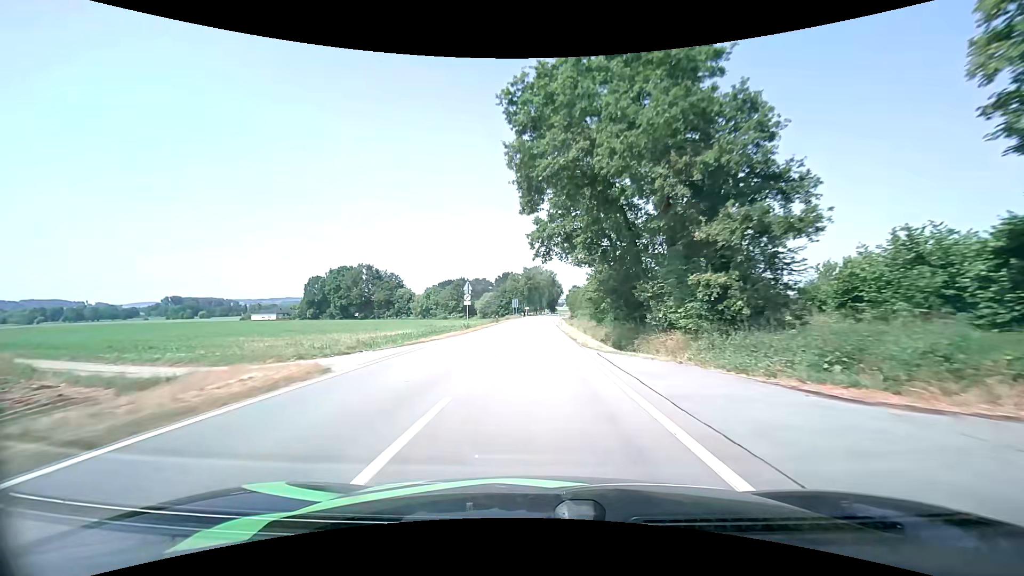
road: tertiary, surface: asphalt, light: Day
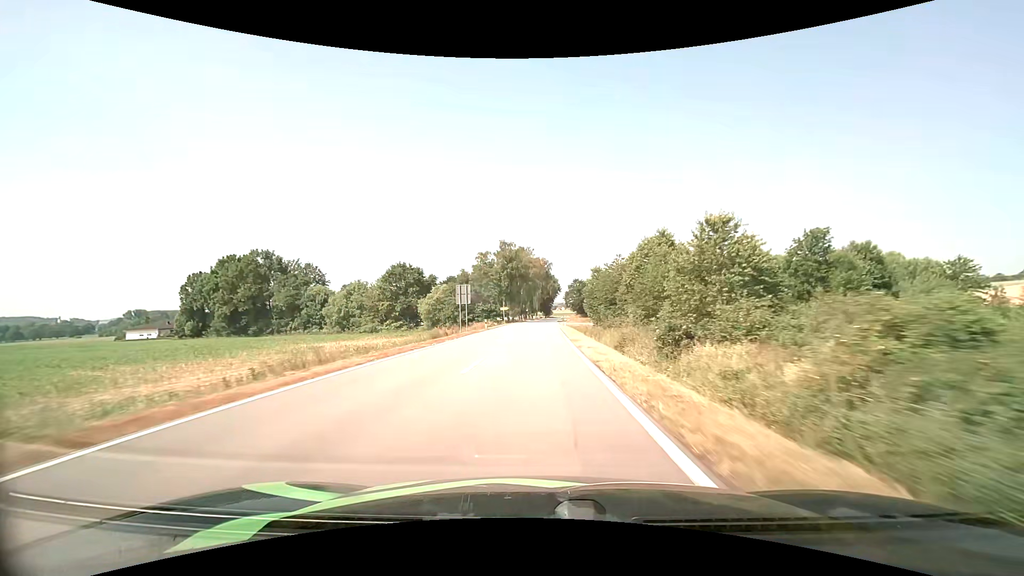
(+0.7, +66.8) m; +1°
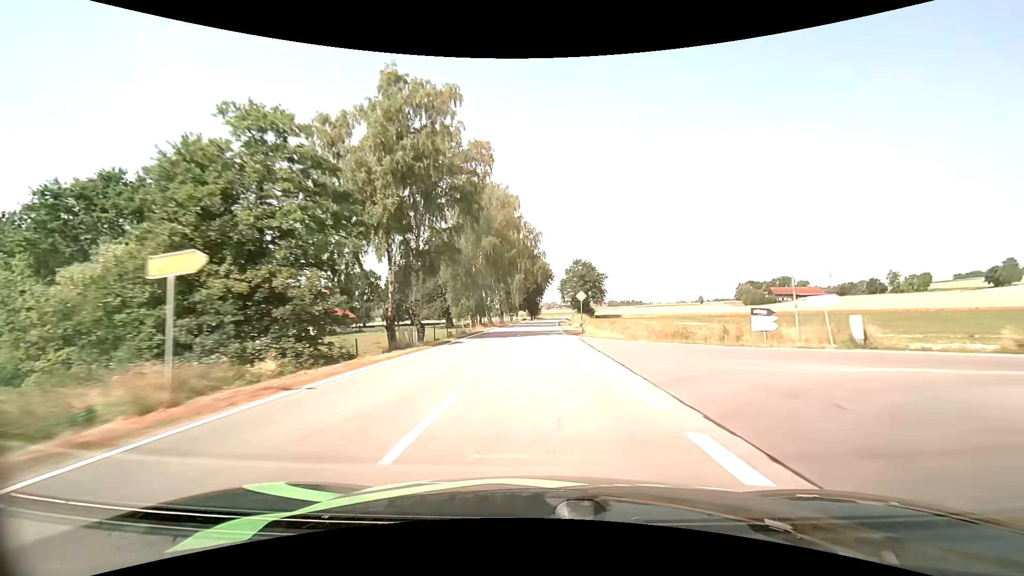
(+0.7, +68.8) m; +2°
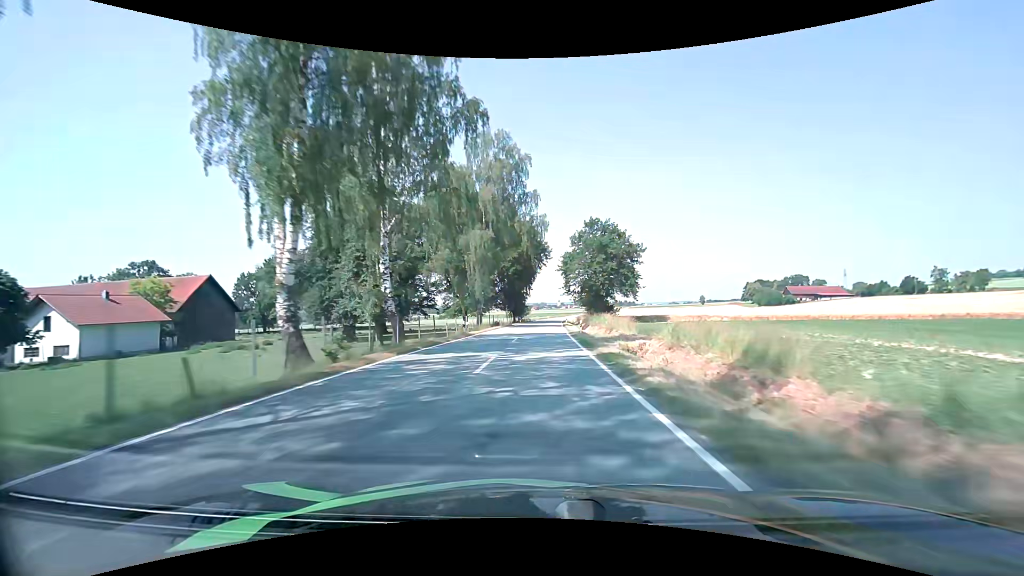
(+0.7, +55.7) m; +1°
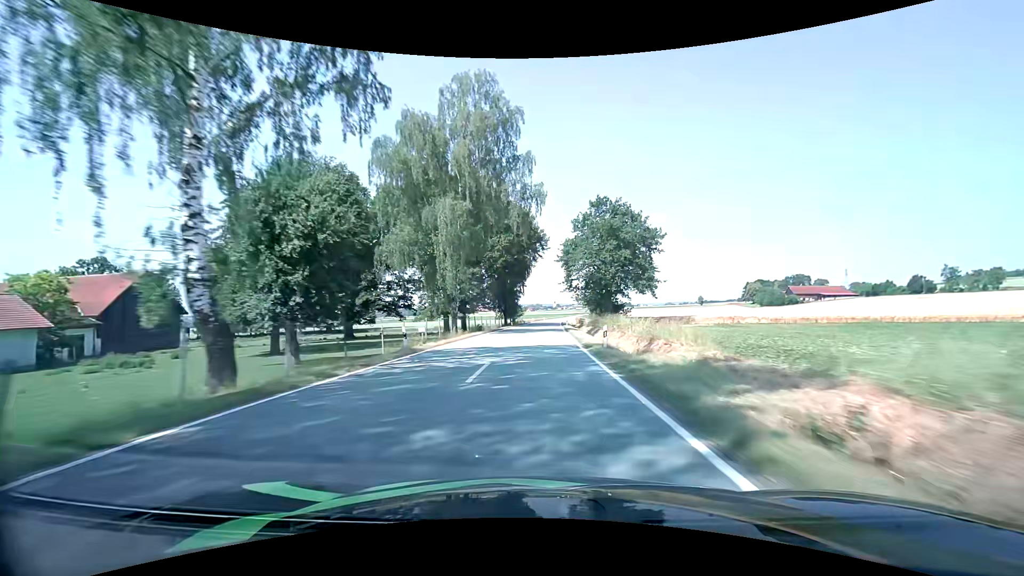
(0.0, +14.0) m; 0°
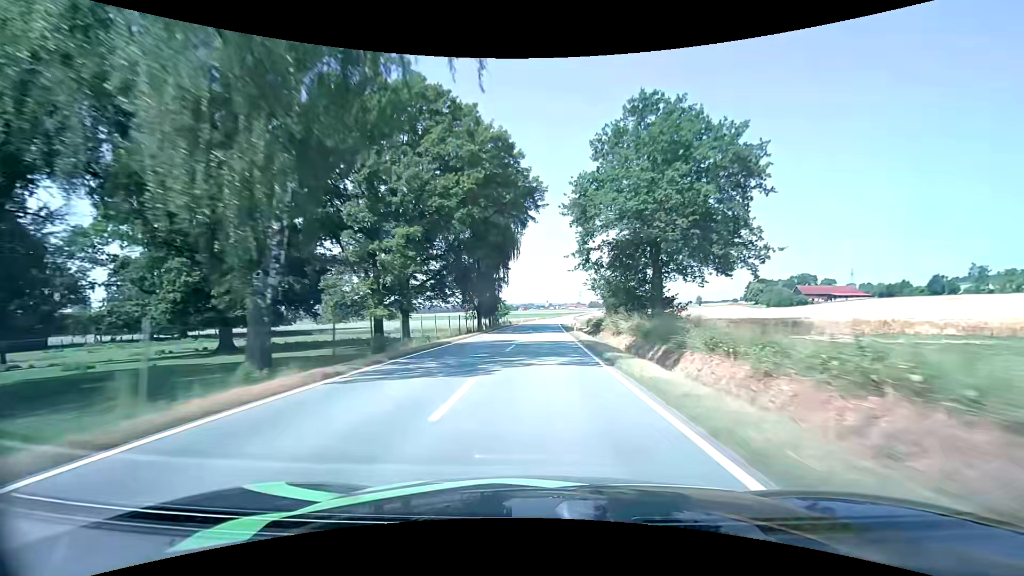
(+0.2, +28.2) m; +1°
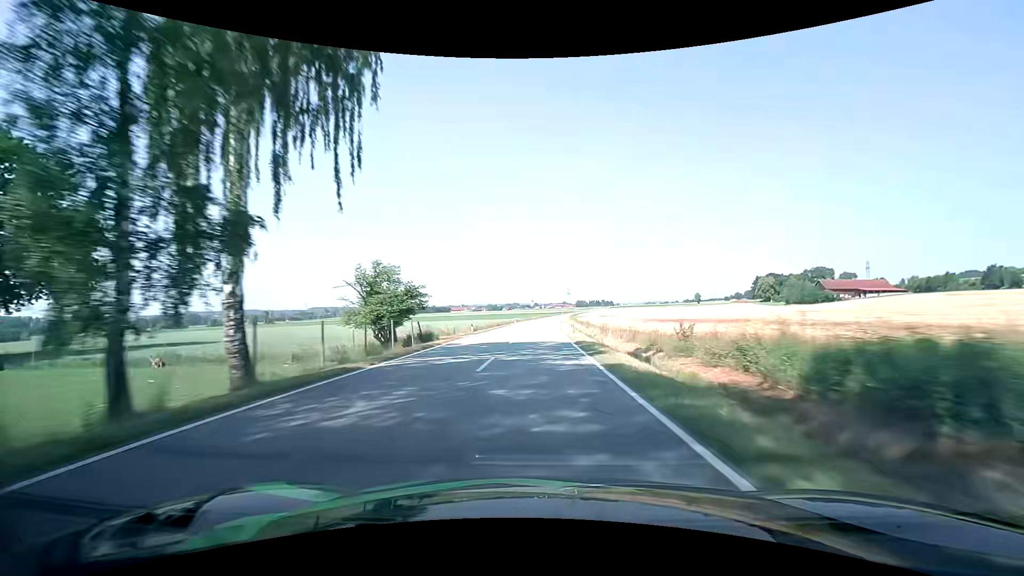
(+1.0, +56.7) m; +2°
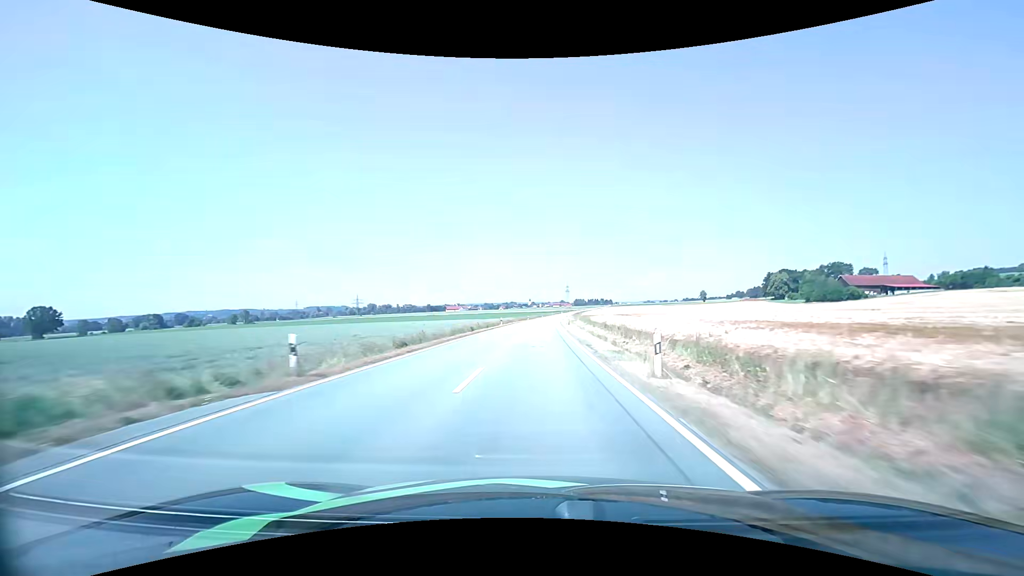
(+0.1, +28.4) m; +1°
(0, +10) (0, +20) (0, +30) (0, +40) (0, +50) (+1, +60) (+1, +70) (+1, +80) (+2, +90) (+2, +100) m
